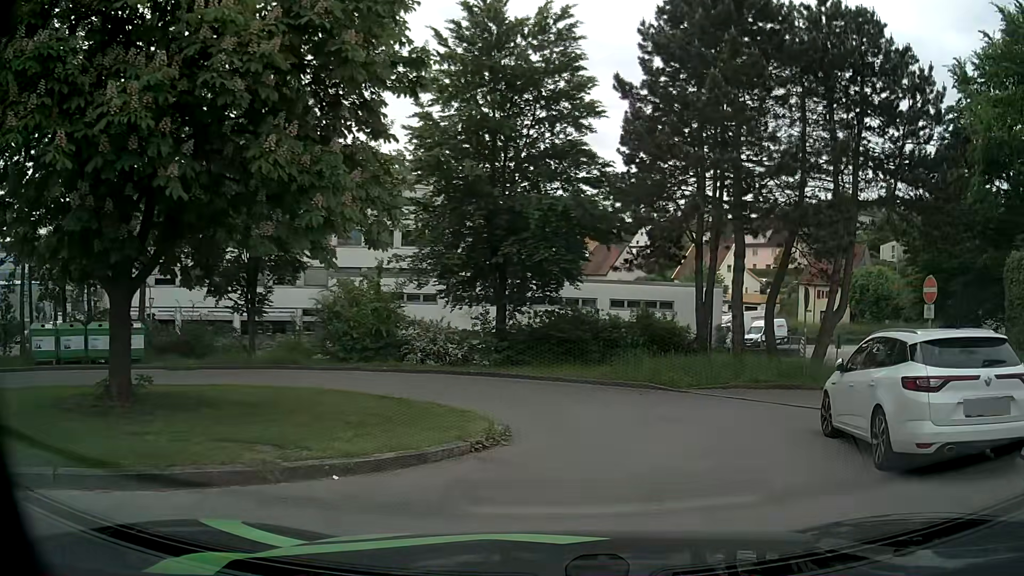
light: Day
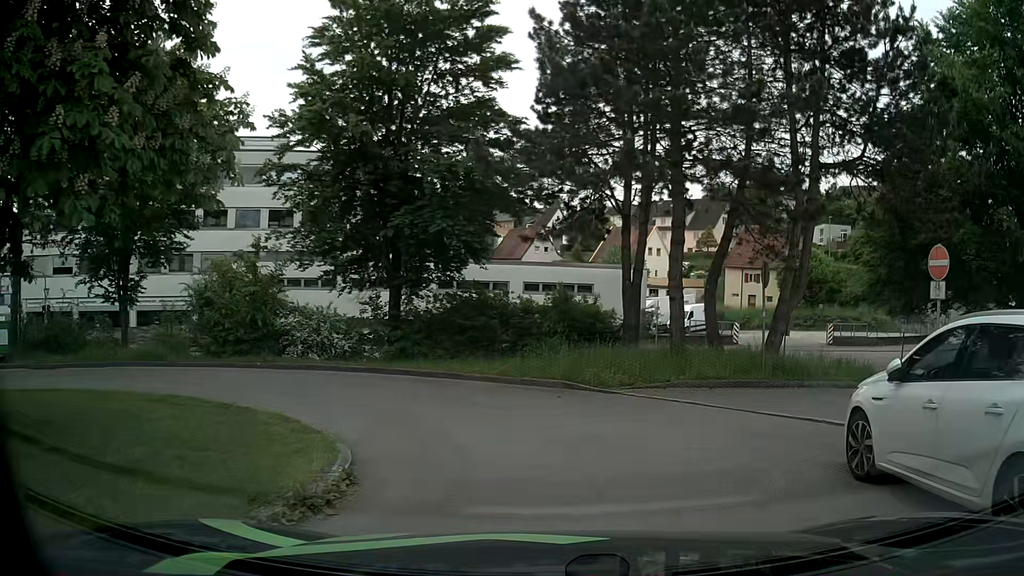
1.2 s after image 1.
(+0.2, +3.7) m; +8°
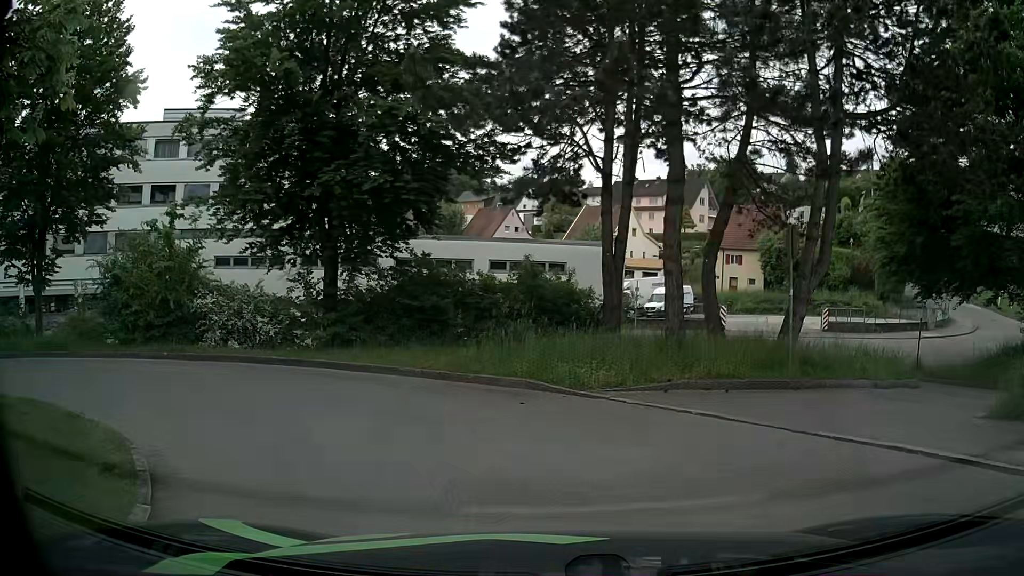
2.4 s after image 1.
(+0.1, +3.7) m; +2°
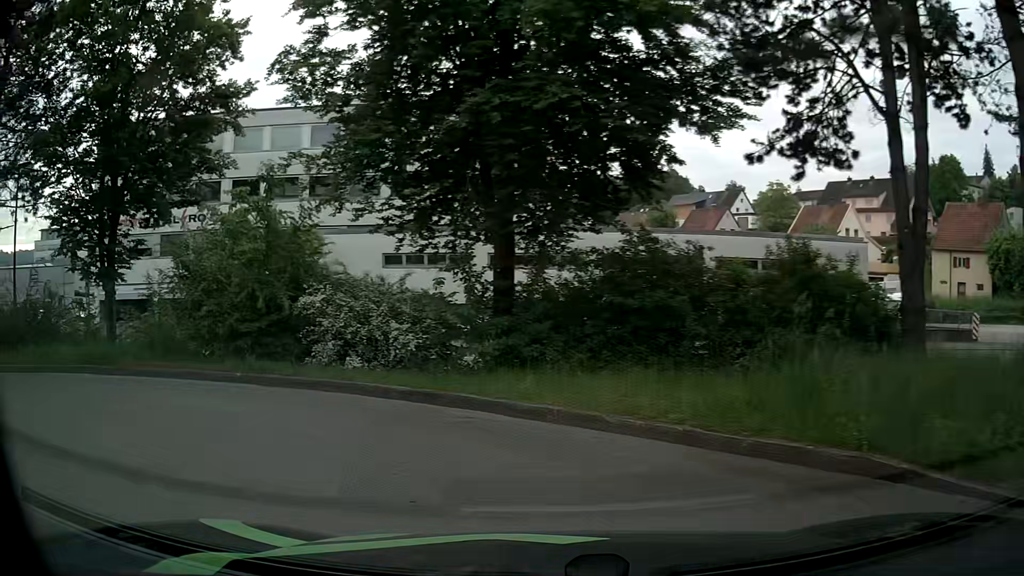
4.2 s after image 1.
(-0.7, +6.1) m; -20°
